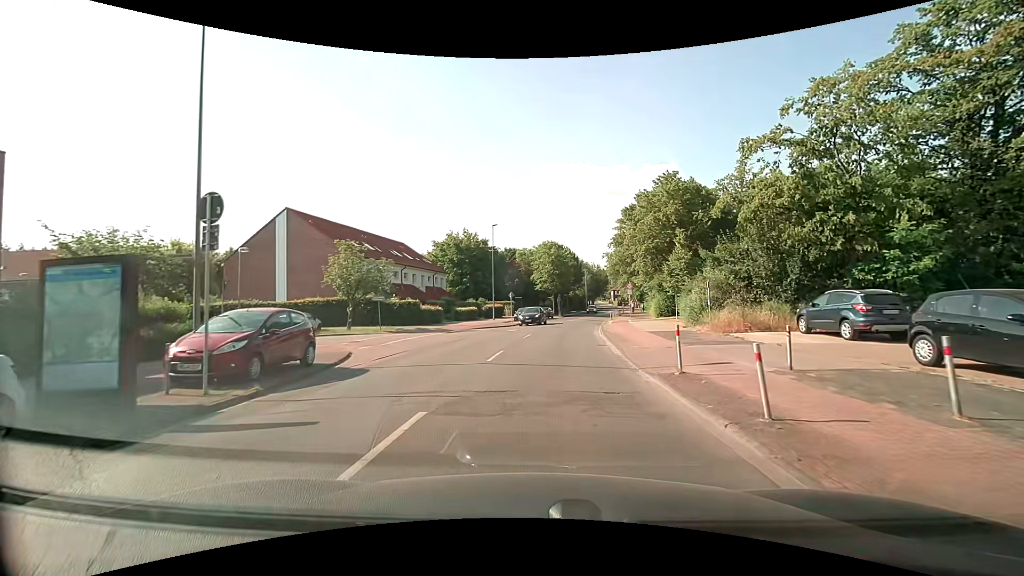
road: tertiary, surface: asphalt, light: Day
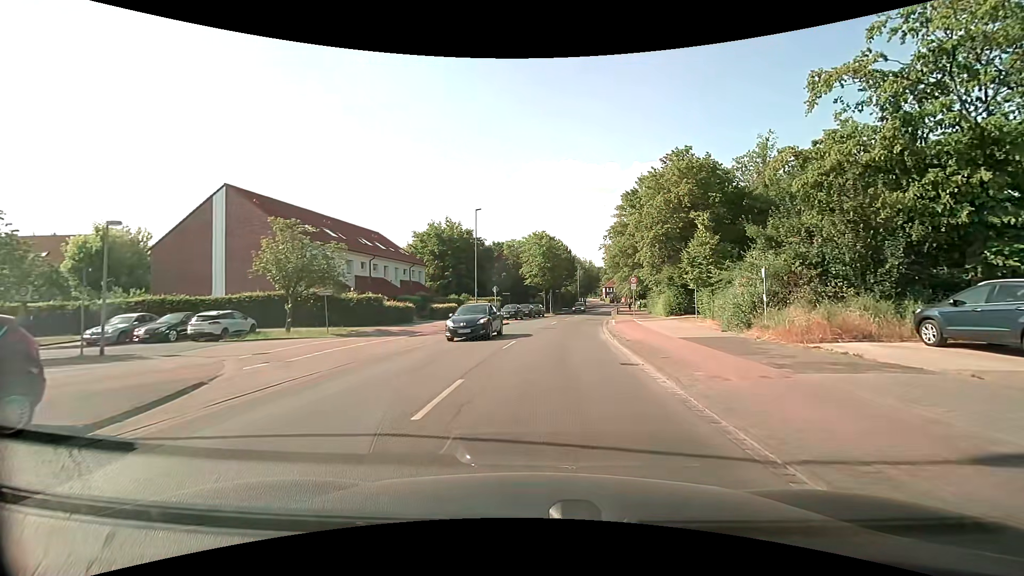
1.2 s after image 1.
(0.0, +6.9) m; +1°
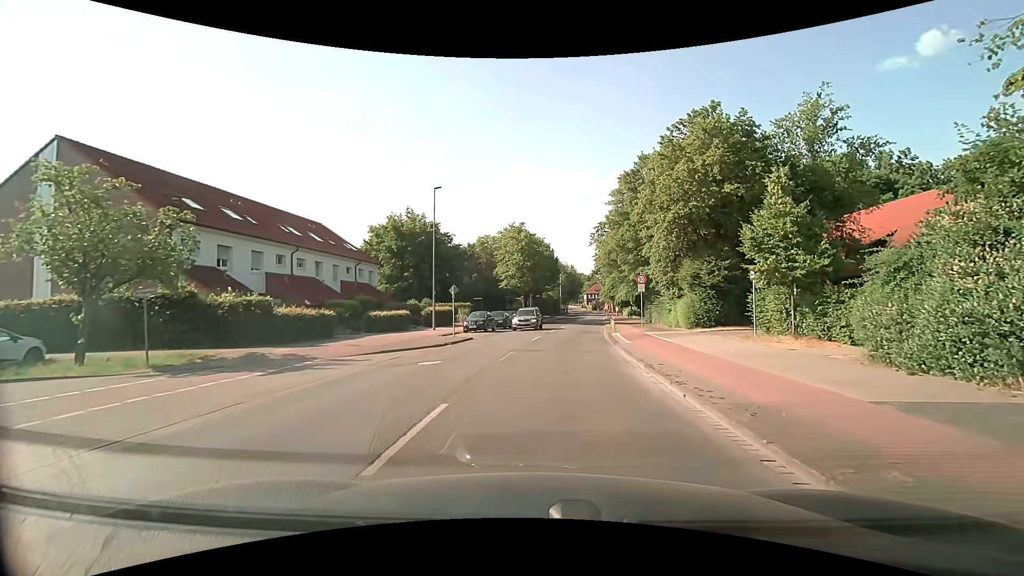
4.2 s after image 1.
(+0.3, +10.7) m; +3°
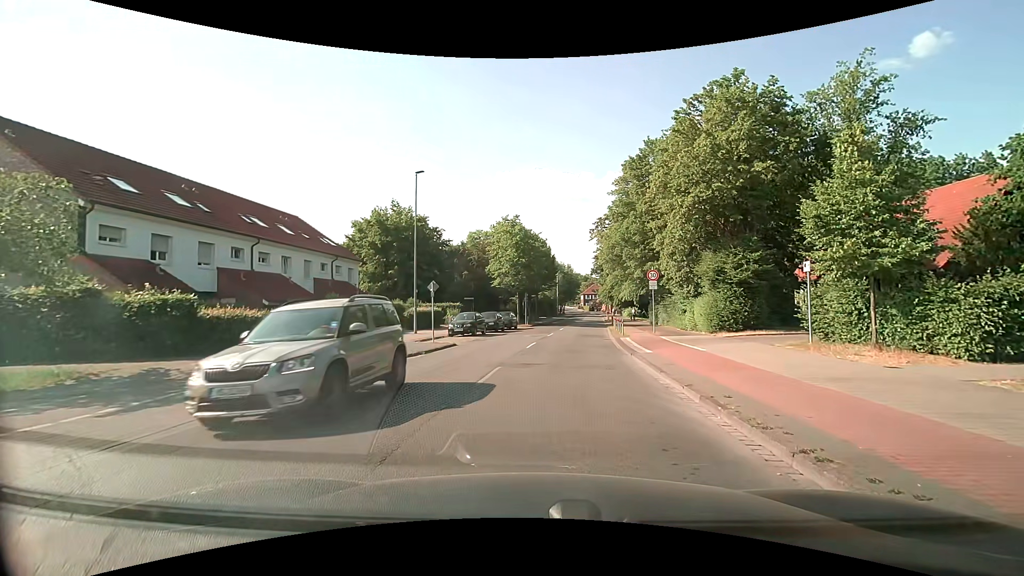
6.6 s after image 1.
(0.0, +4.2) m; -1°
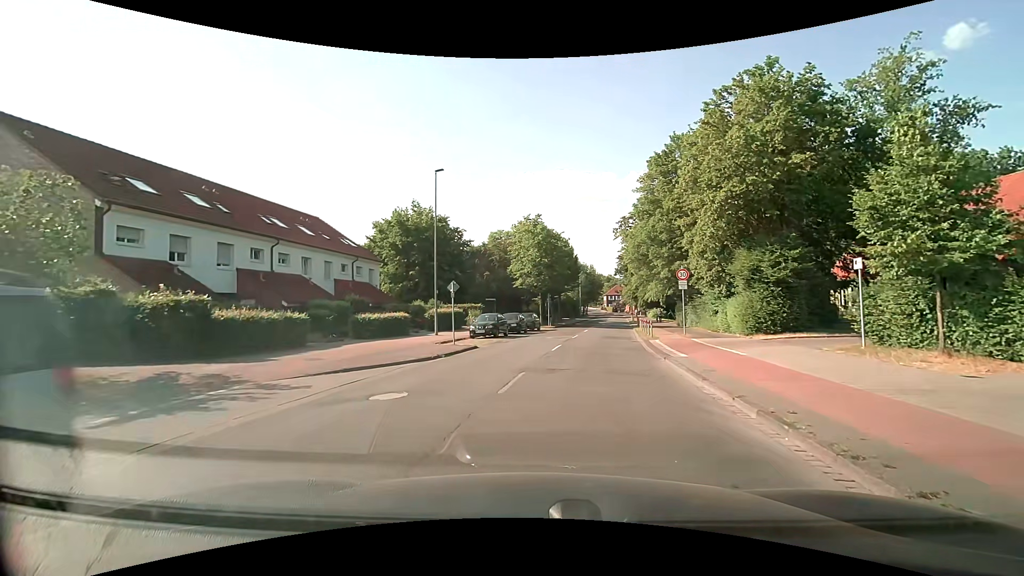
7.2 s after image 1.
(0.0, +0.9) m; -3°
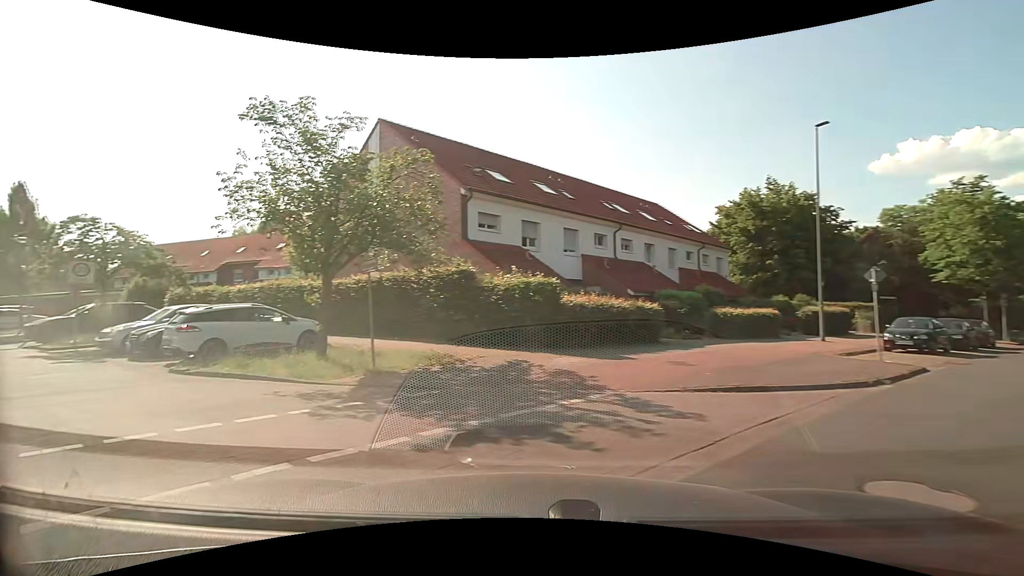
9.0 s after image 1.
(-1.2, +4.3) m; -36°
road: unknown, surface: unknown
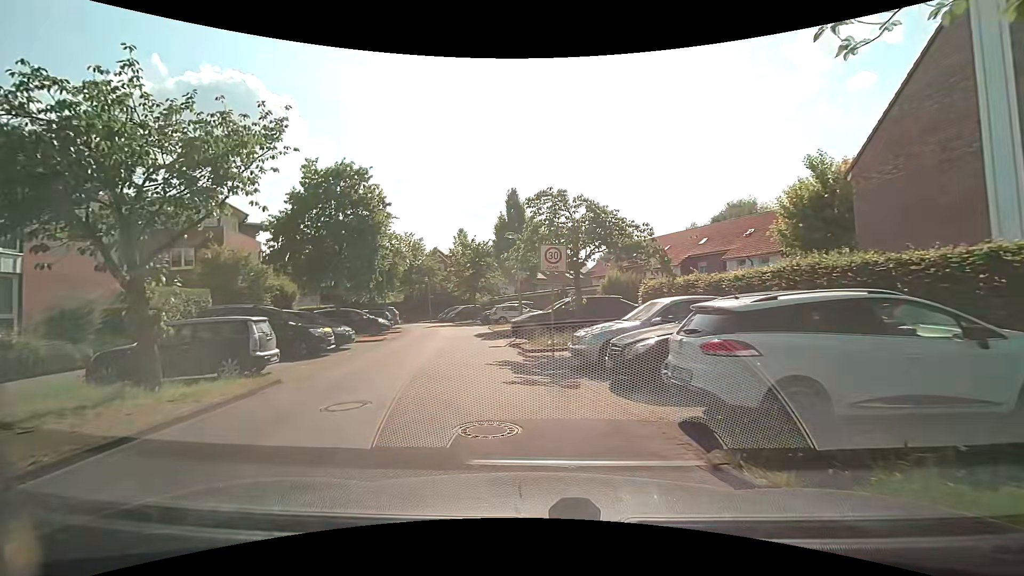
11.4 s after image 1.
(-4.5, +8.2) m; -47°
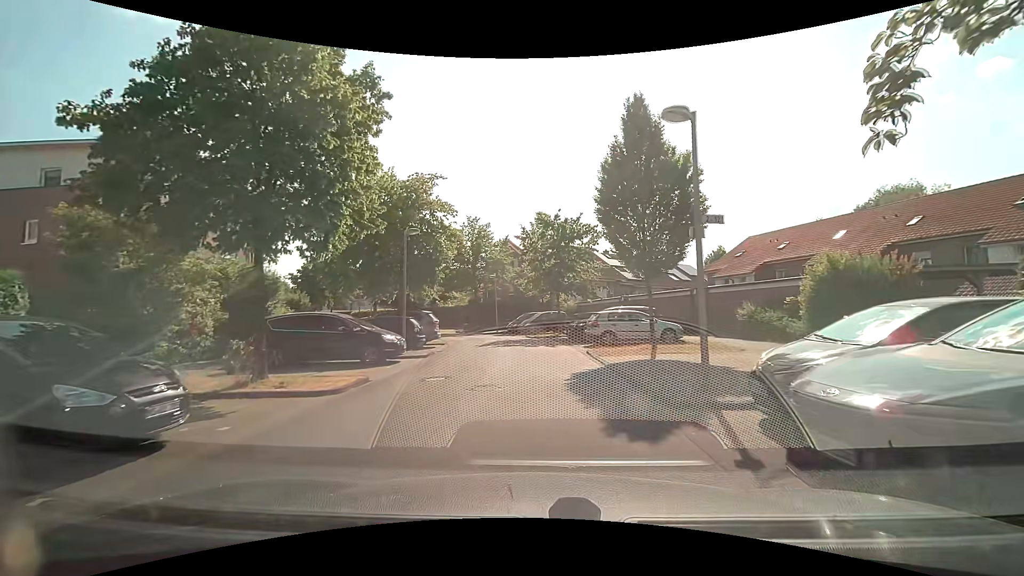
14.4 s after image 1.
(-1.9, +14.8) m; -10°
